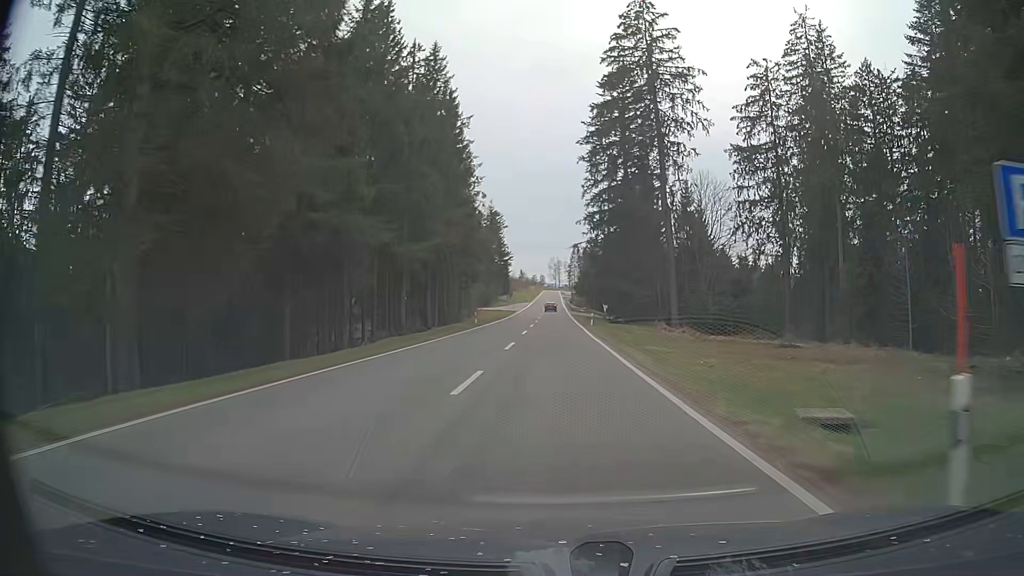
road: primary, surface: asphalt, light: Day
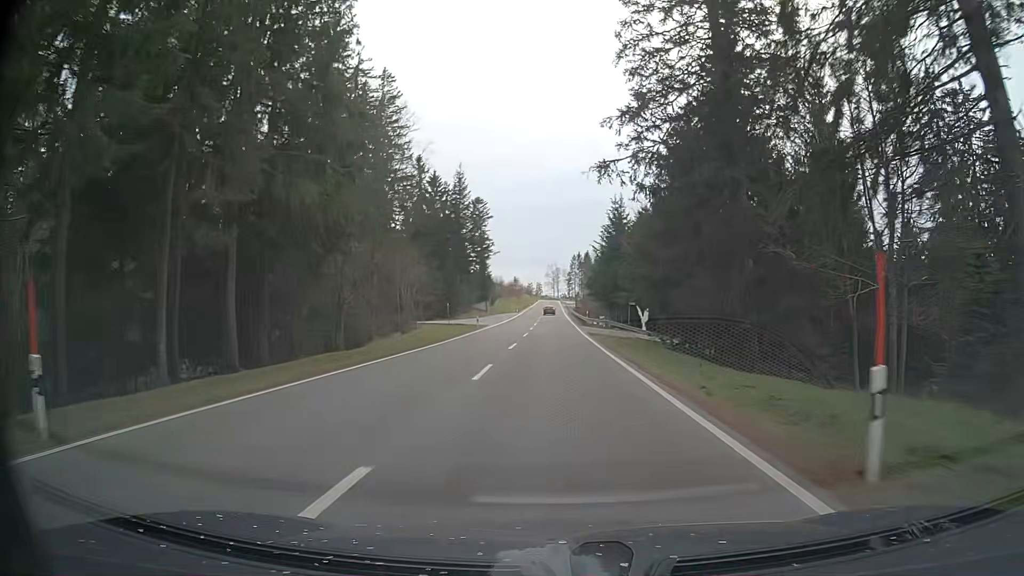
(+0.2, +45.3) m; +1°
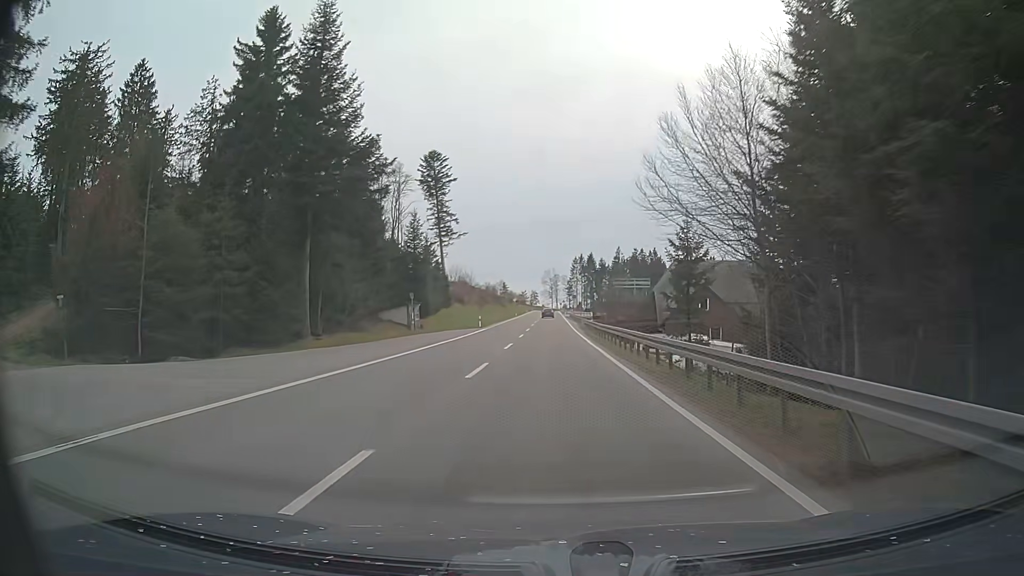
(-0.3, +59.7) m; 0°
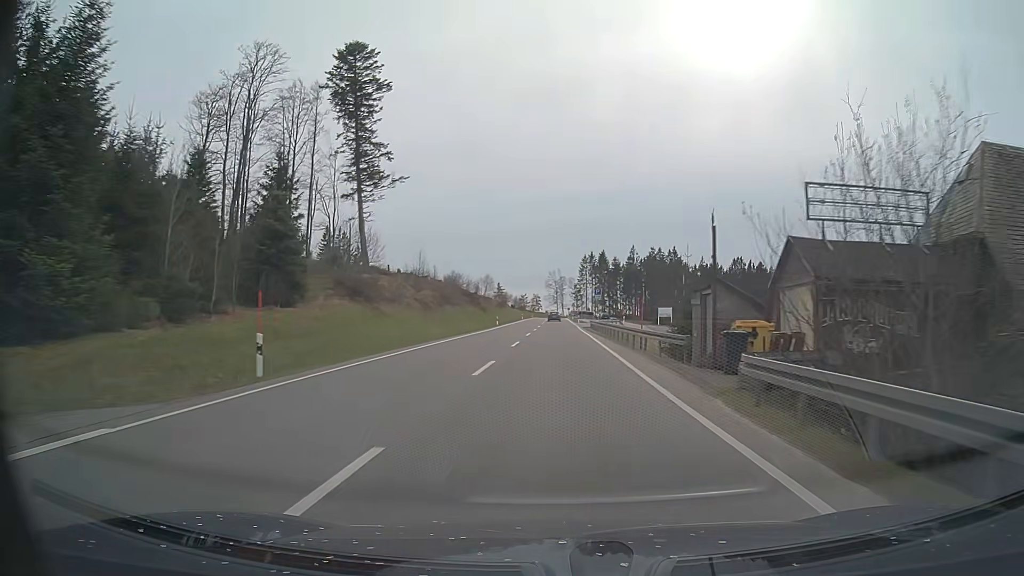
(-0.4, +48.1) m; -1°
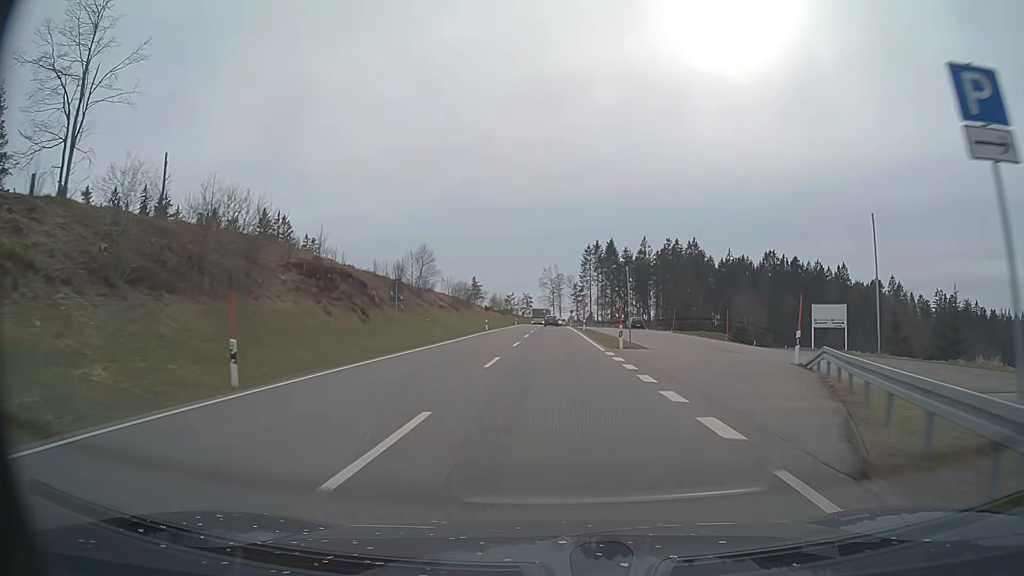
(+0.4, +57.7) m; 0°
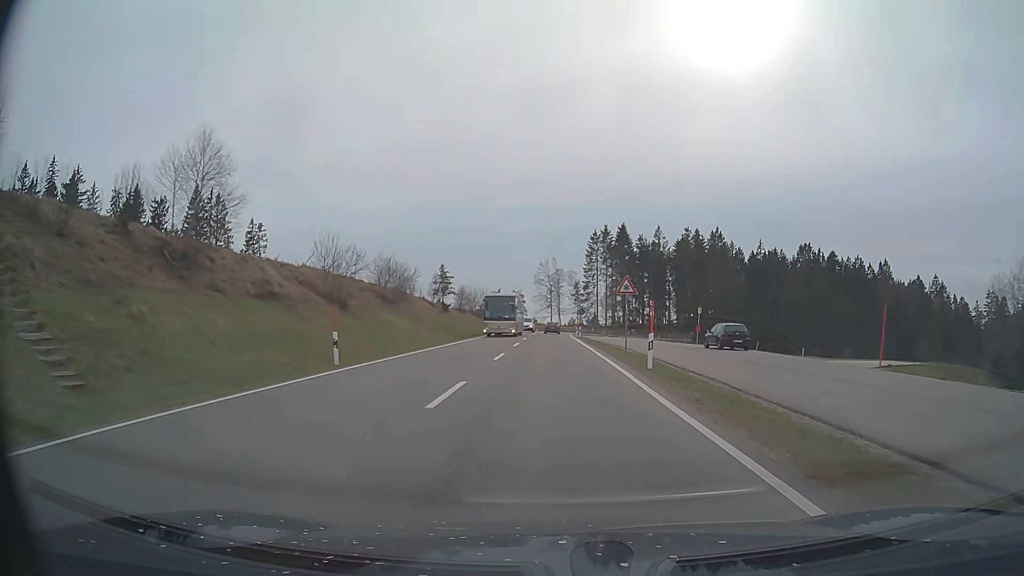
(+0.1, +43.4) m; 0°
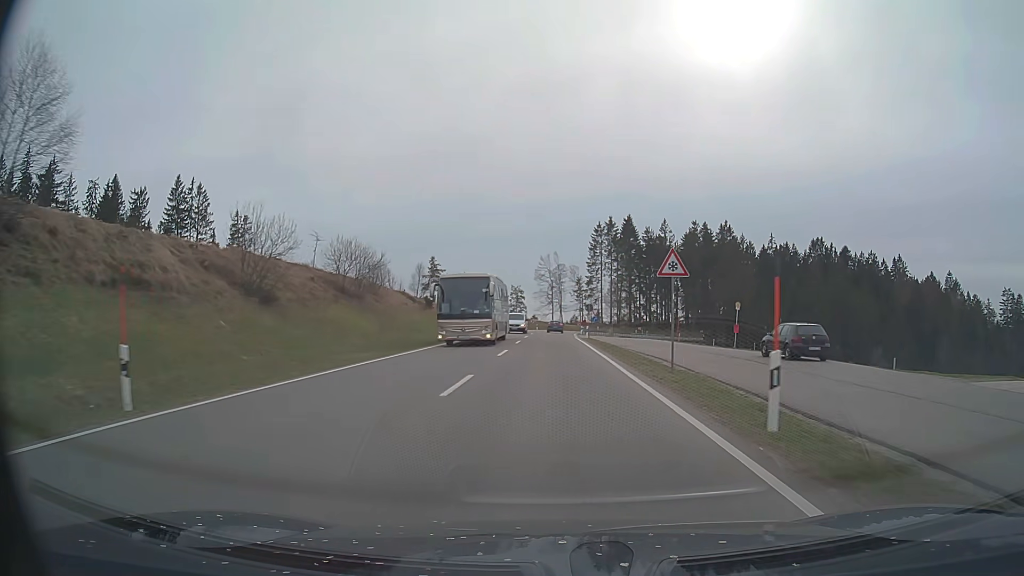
(0.0, +10.6) m; 0°
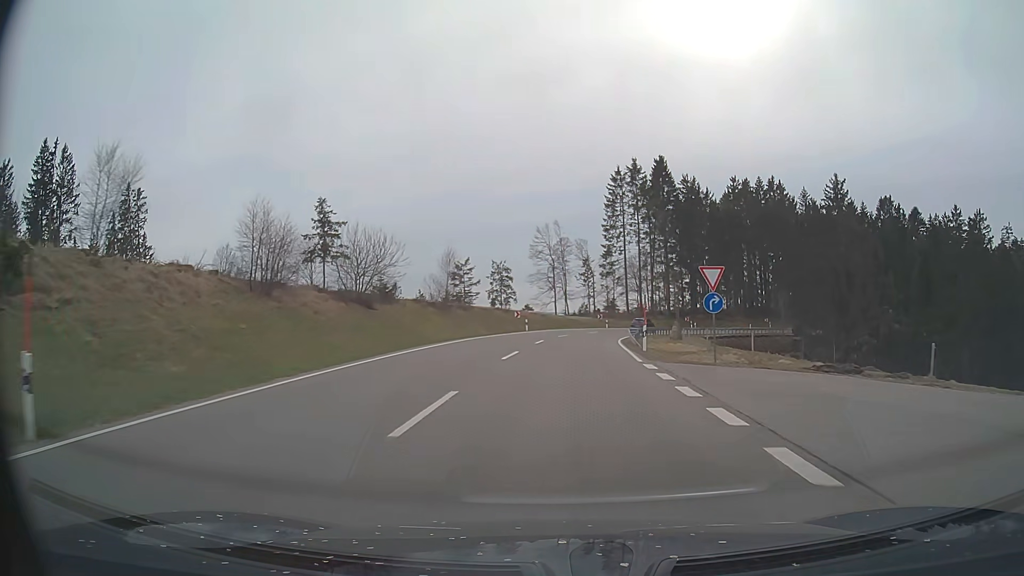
(-0.2, +52.3) m; 0°
(0, +10) (0, +20) (+1, +30) (+2, +40) (+3, +50) (+5, +60) (+8, +69) (+12, +78) (+17, +87) (+23, +95) m
